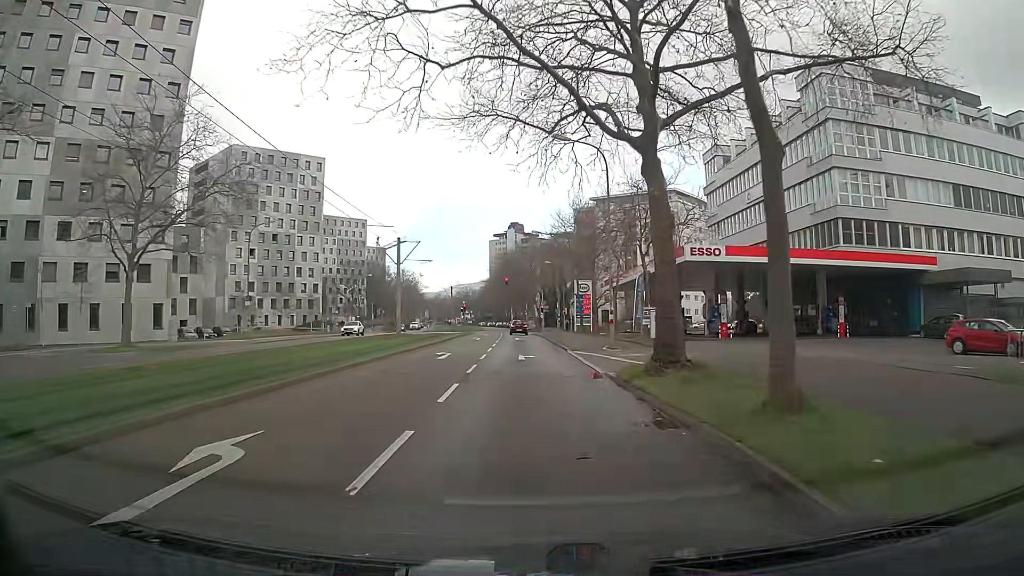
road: tertiary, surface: asphalt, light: Day
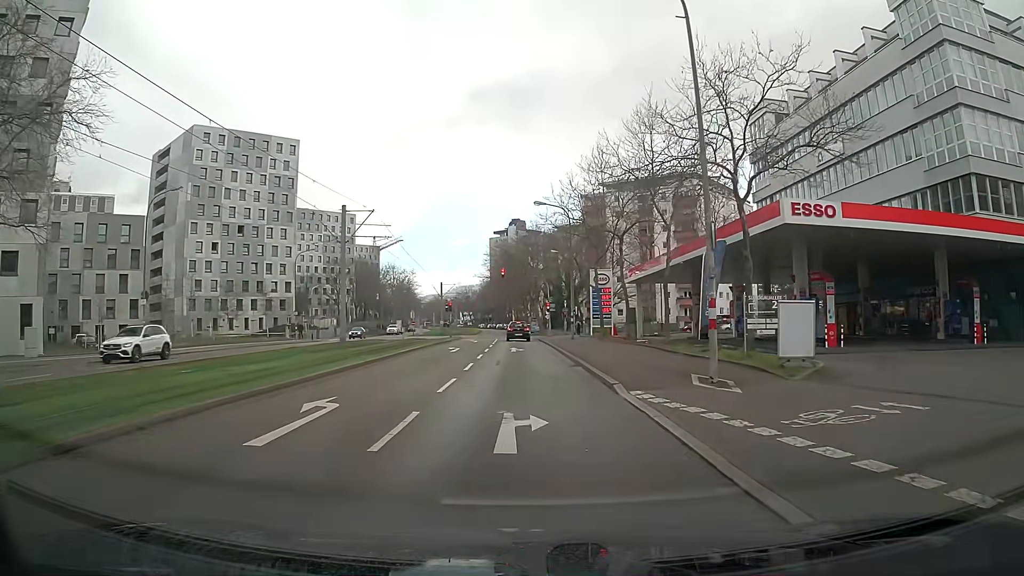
(+0.2, +15.8) m; +1°
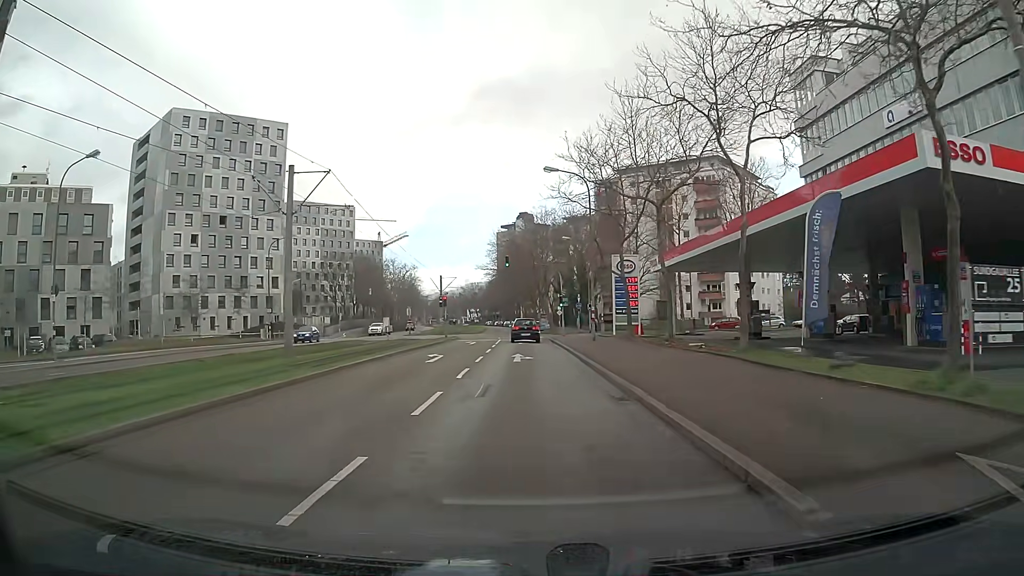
(0.0, +9.3) m; 0°
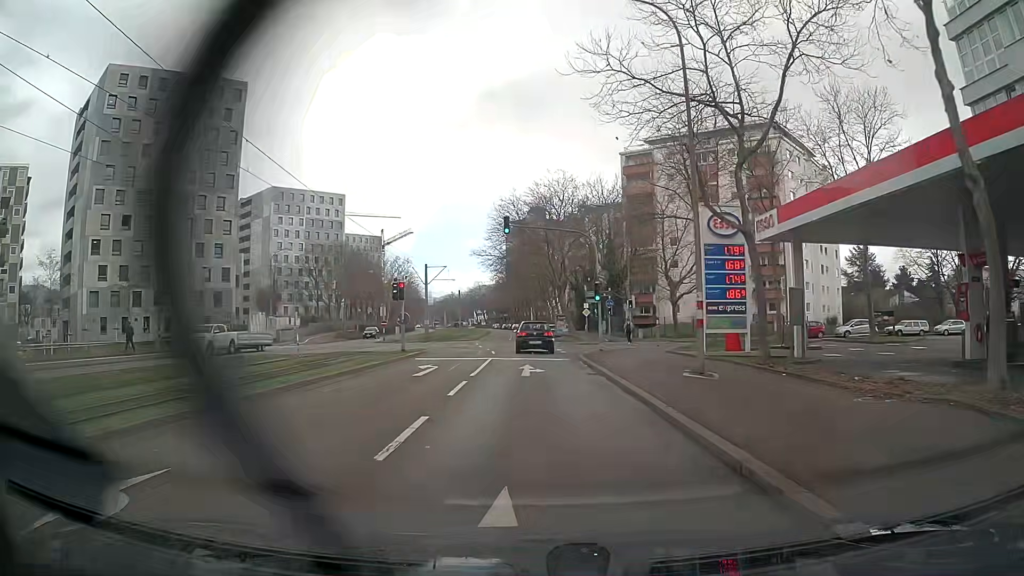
(-0.3, +20.8) m; -1°
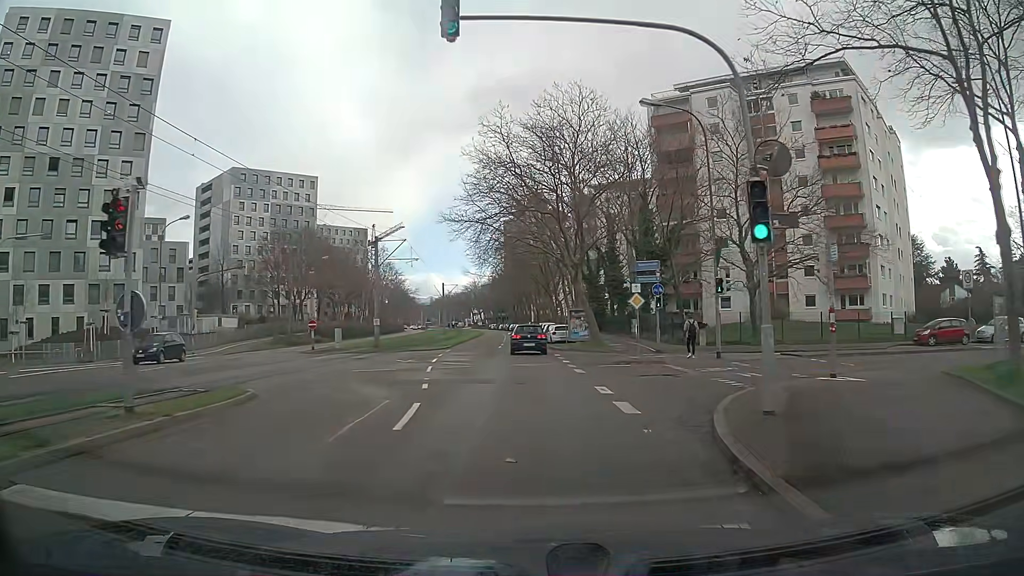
(0.0, +22.0) m; 0°
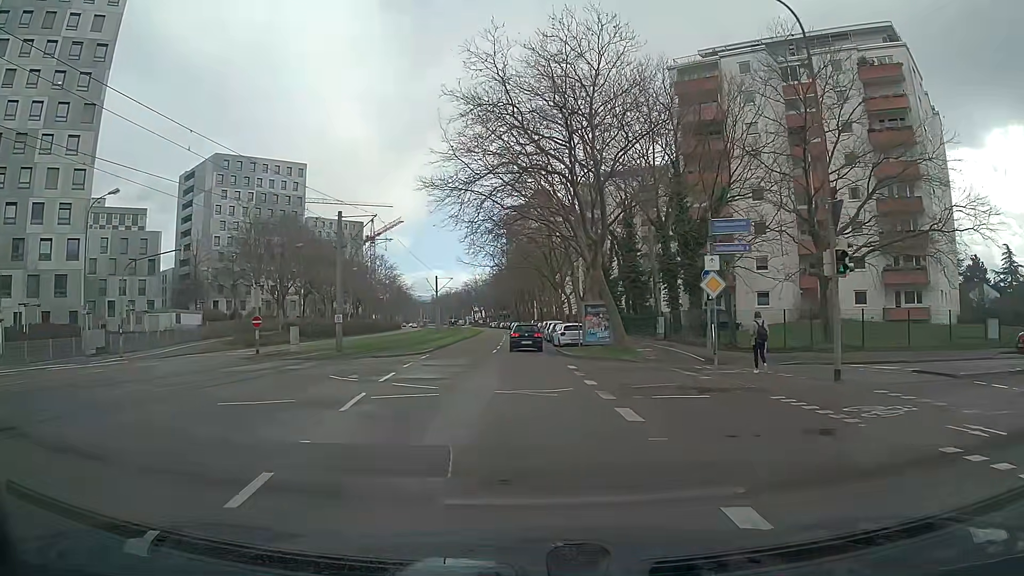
(-0.1, +9.8) m; -1°
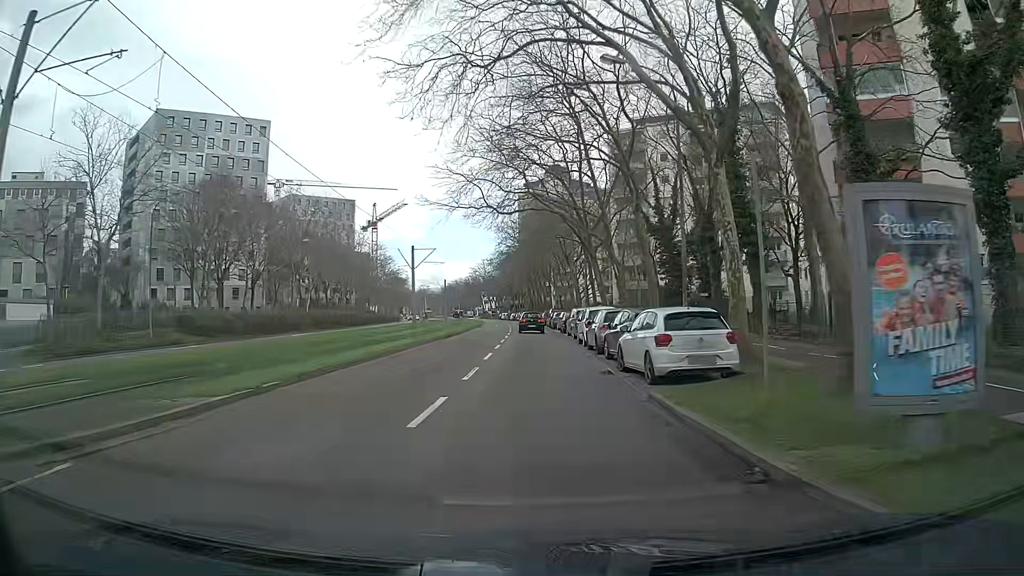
(0.0, +26.6) m; 0°
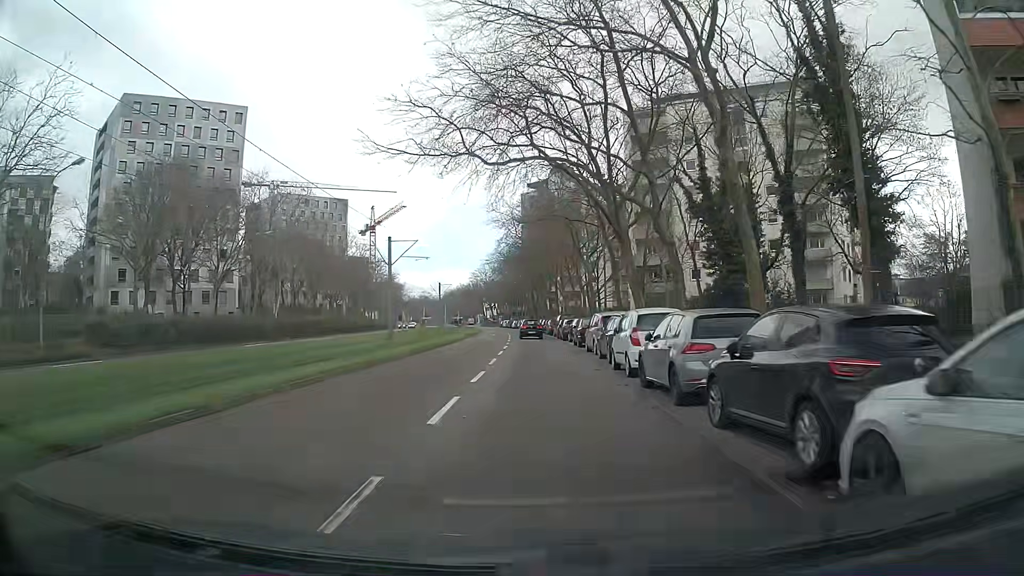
(0.0, +11.5) m; 0°
